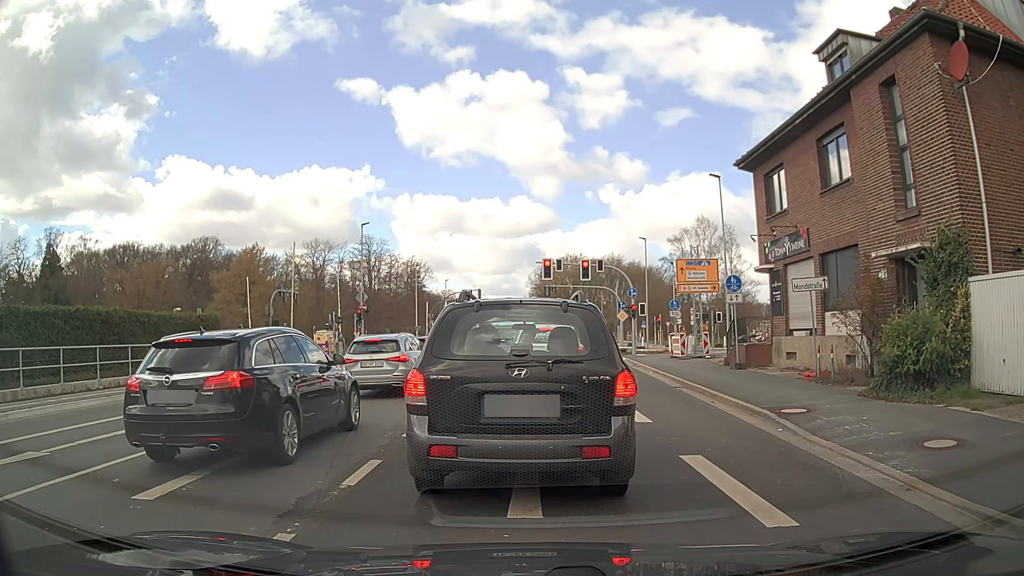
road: secondary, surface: asphalt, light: Day
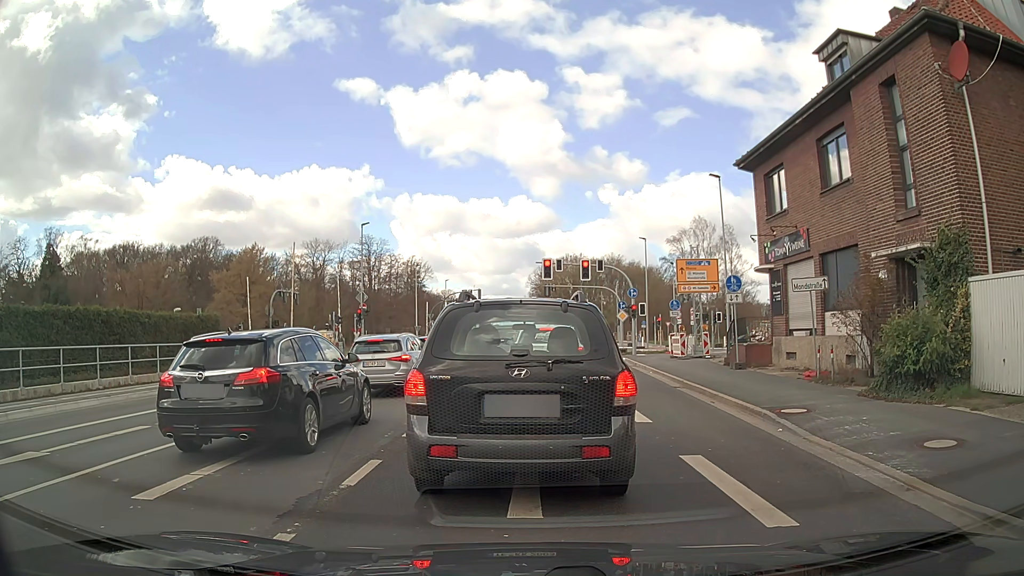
(0.0, 0.0) m; 0°
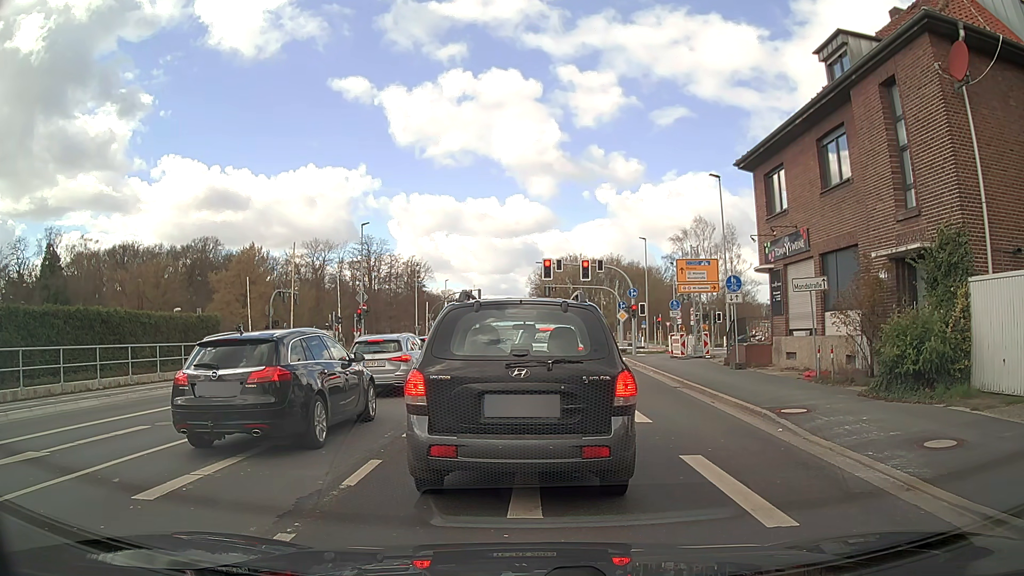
(0.0, 0.0) m; 0°
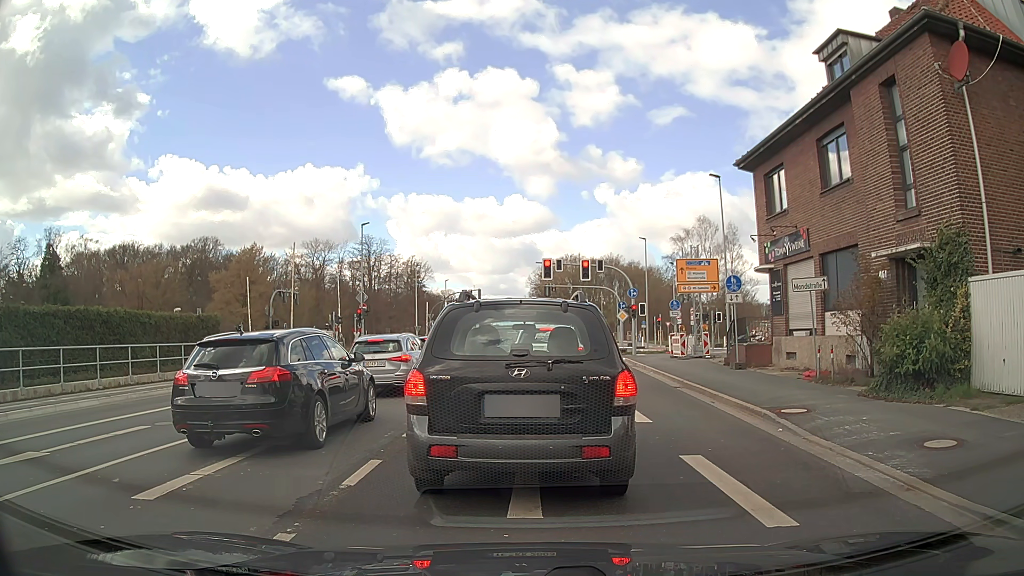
(0.0, 0.0) m; 0°
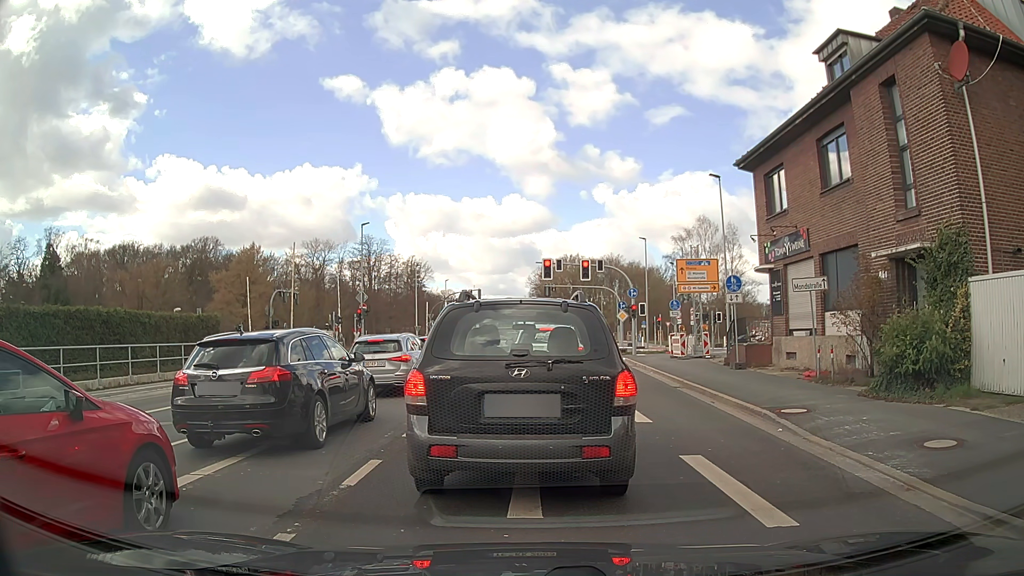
(0.0, 0.0) m; 0°
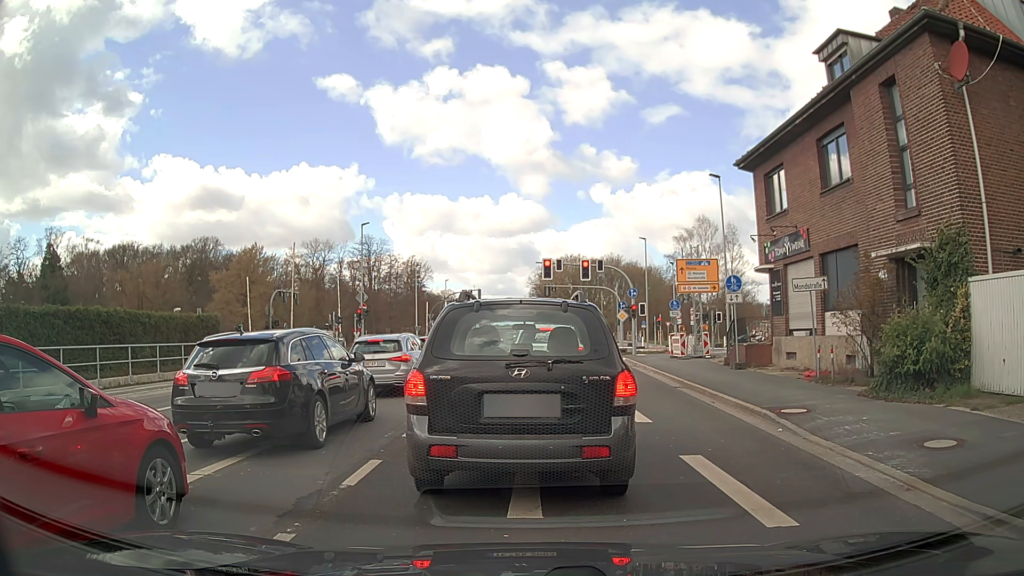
(0.0, 0.0) m; 0°
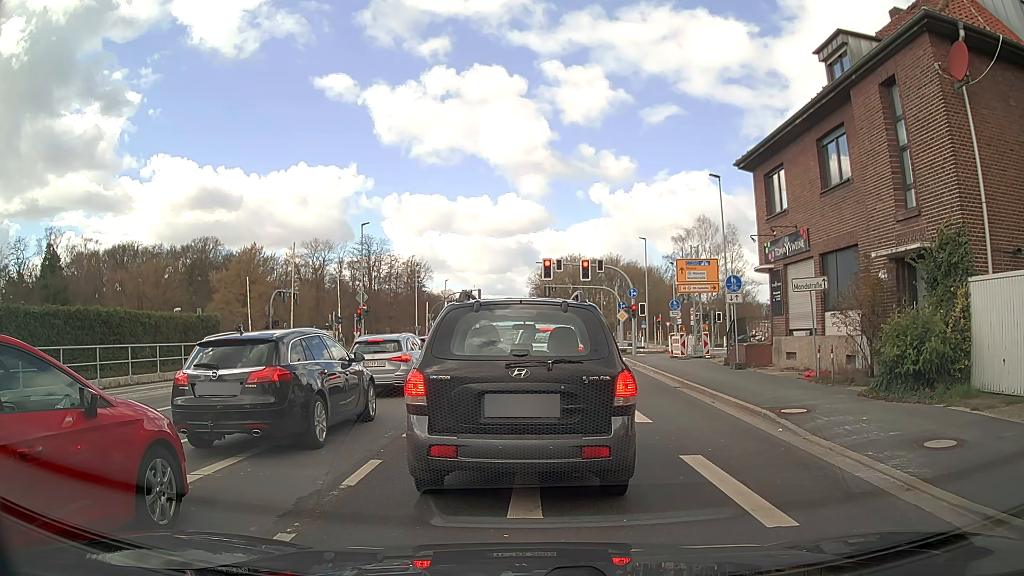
(0.0, 0.0) m; 0°
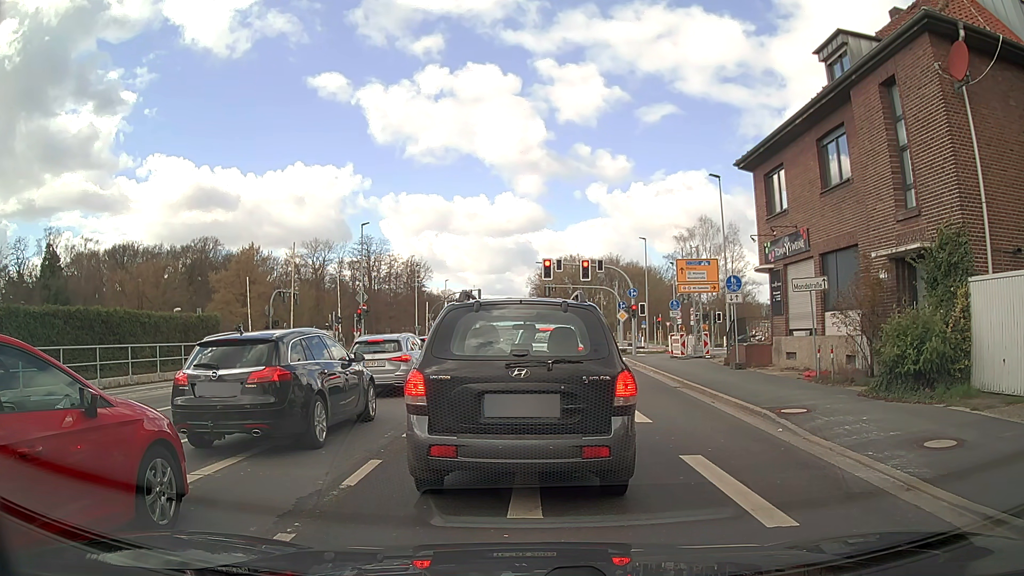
(0.0, 0.0) m; 0°
(0, +10) (0, +20) (-1, +30) (-1, +40) (0, +50) (0, +60) (0, +70) (+1, +80) (+1, +90) (+1, +100) m
